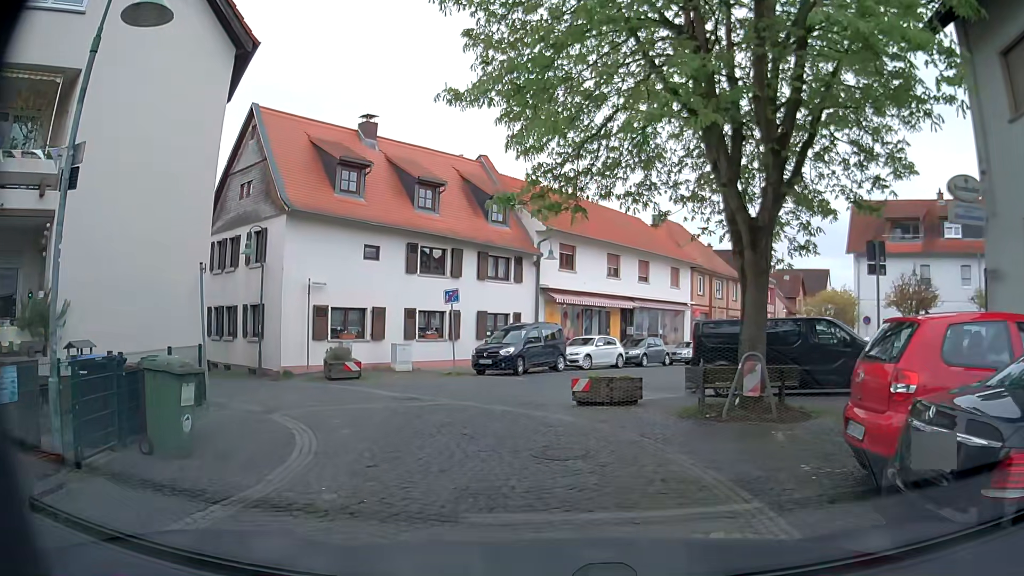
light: Day
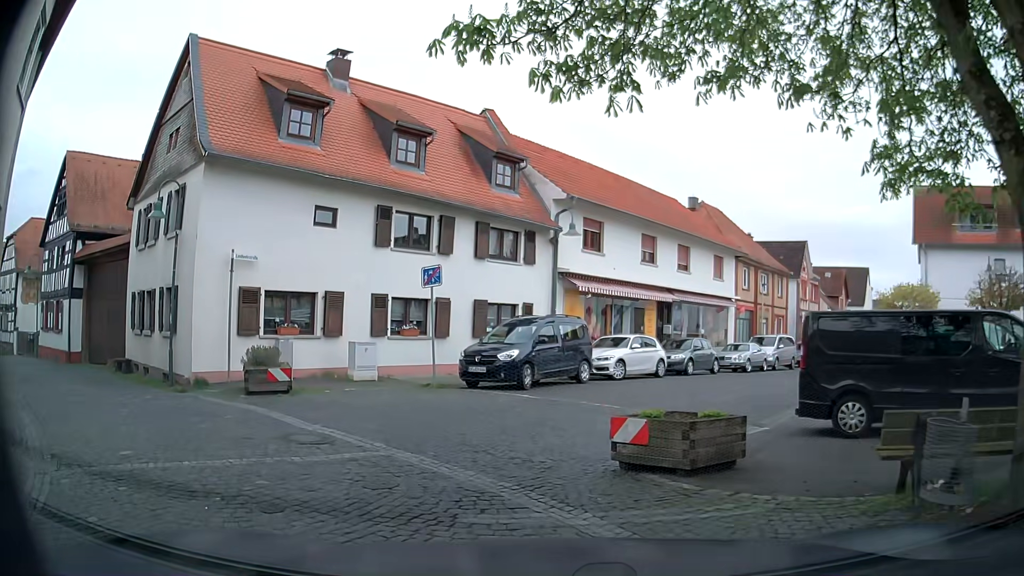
(+0.1, +6.8) m; -2°
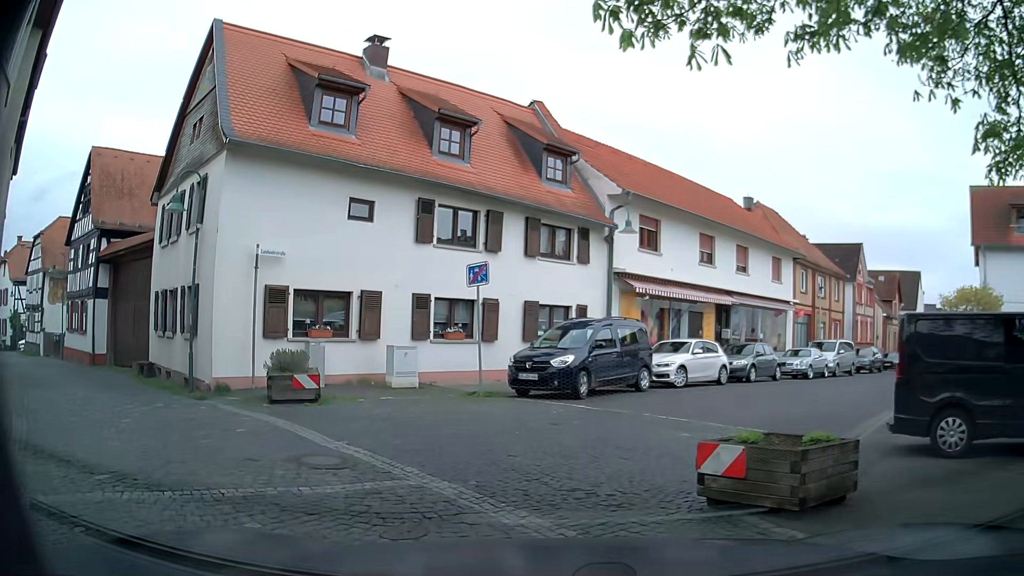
(0.0, +1.5) m; -4°
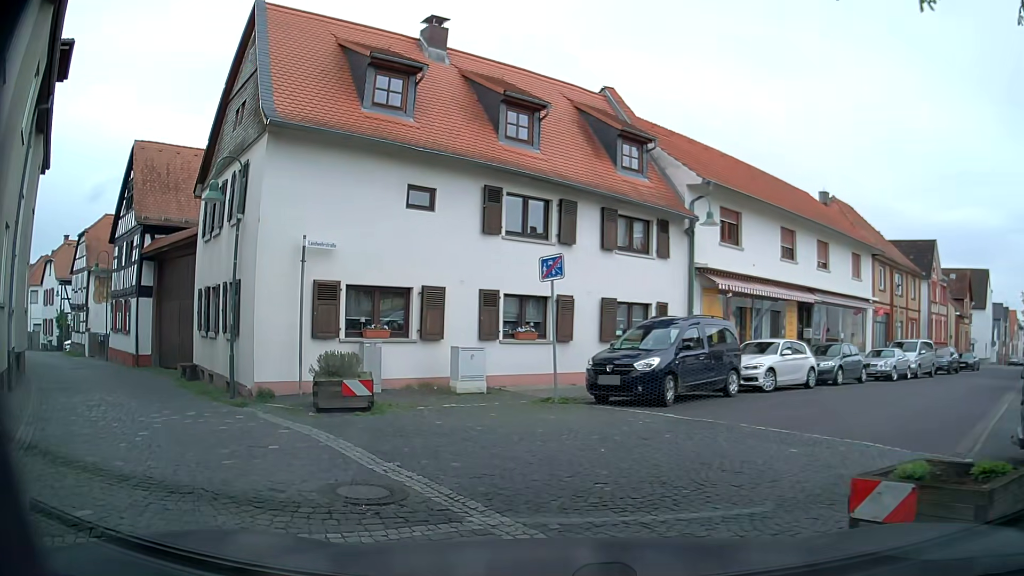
(0.0, +1.5) m; -5°
